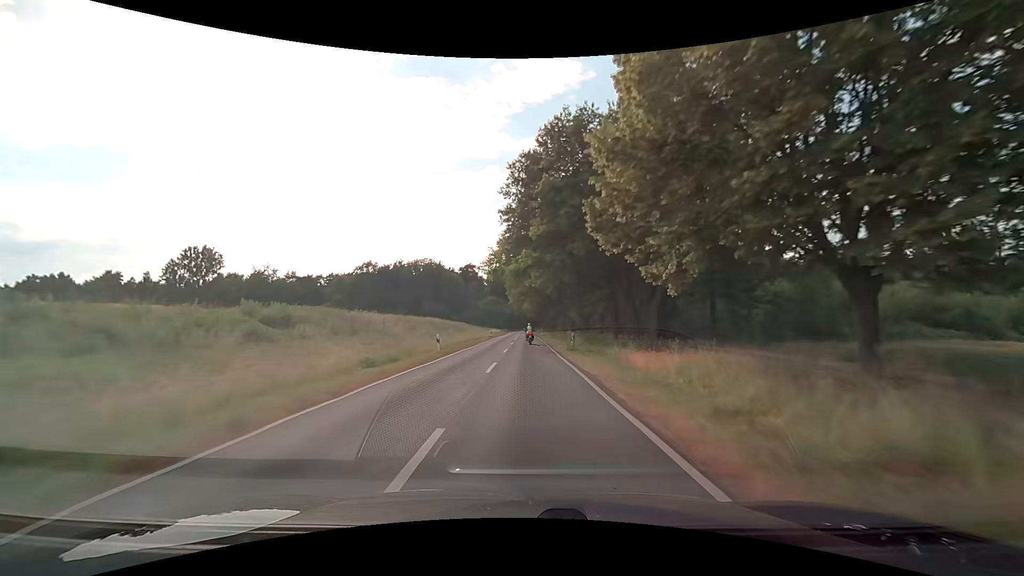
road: secondary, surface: asphalt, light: Day
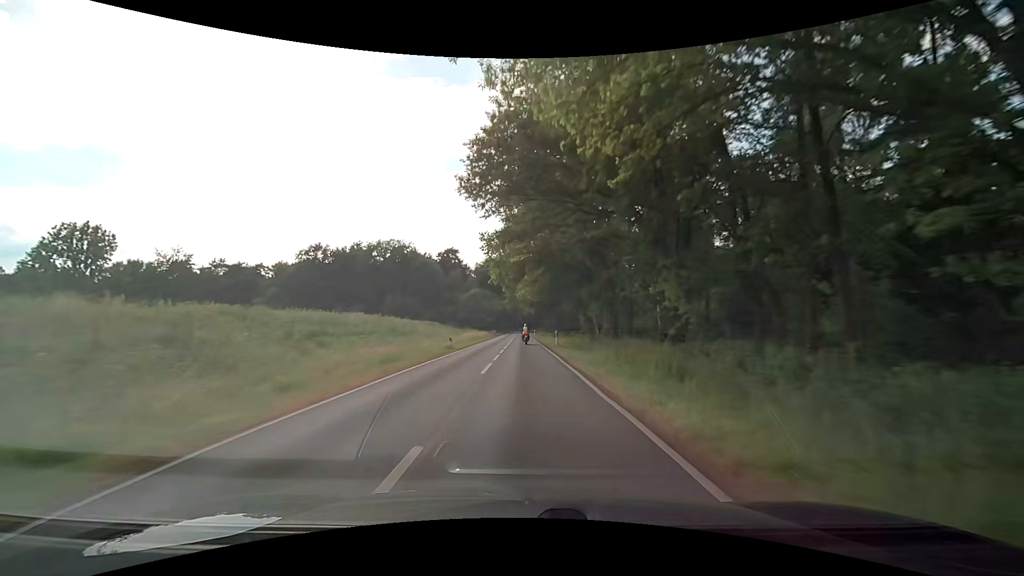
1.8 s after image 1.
(0.0, +37.1) m; 0°
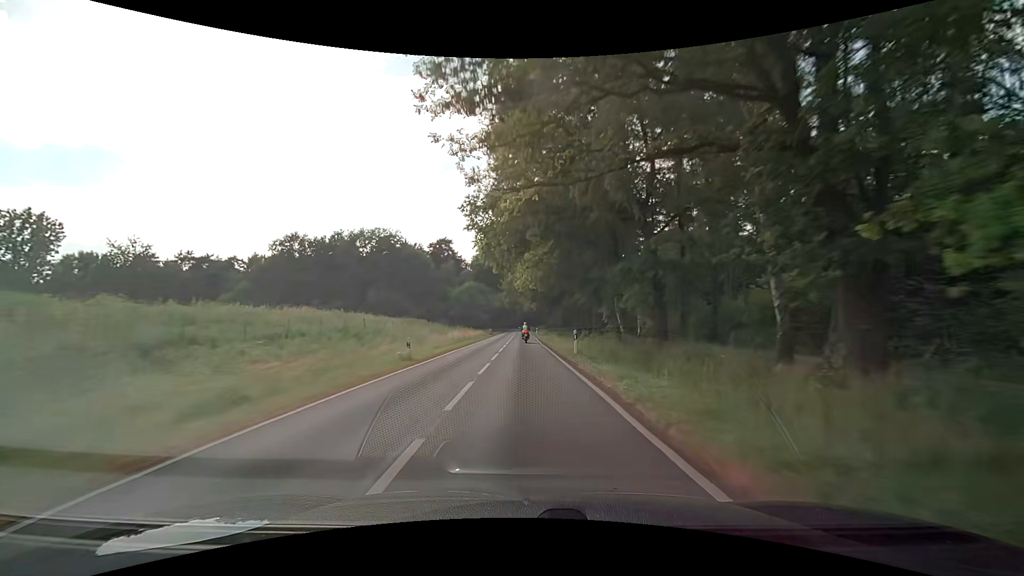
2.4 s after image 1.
(+0.1, +12.6) m; 0°
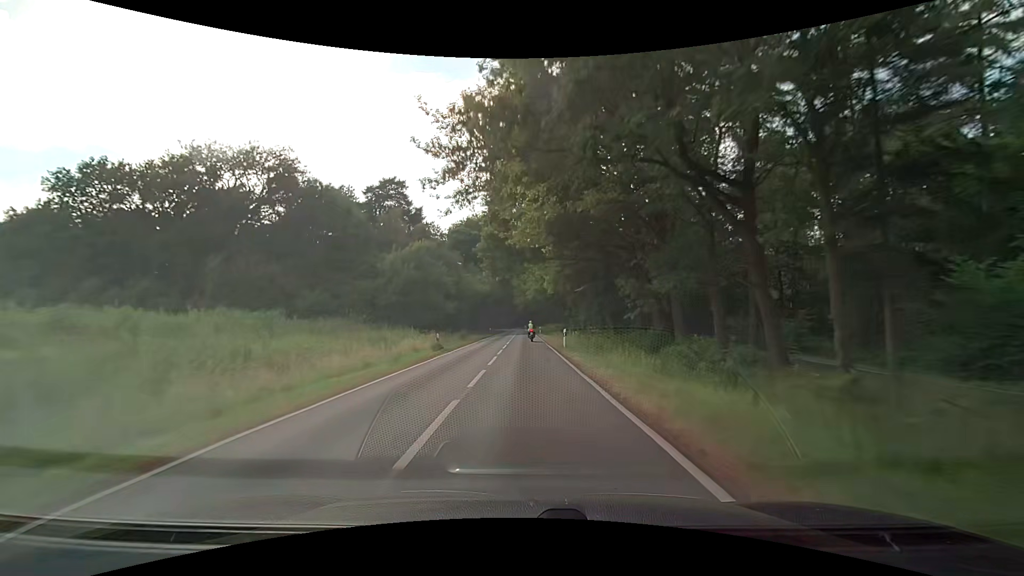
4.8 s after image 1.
(-0.5, +51.0) m; -1°
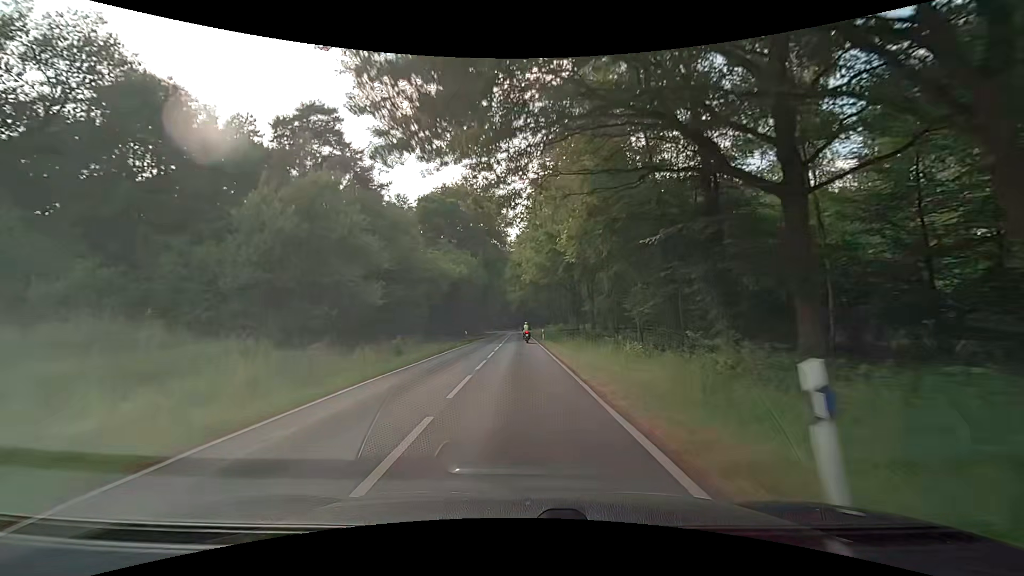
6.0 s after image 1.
(+0.2, +25.4) m; +1°
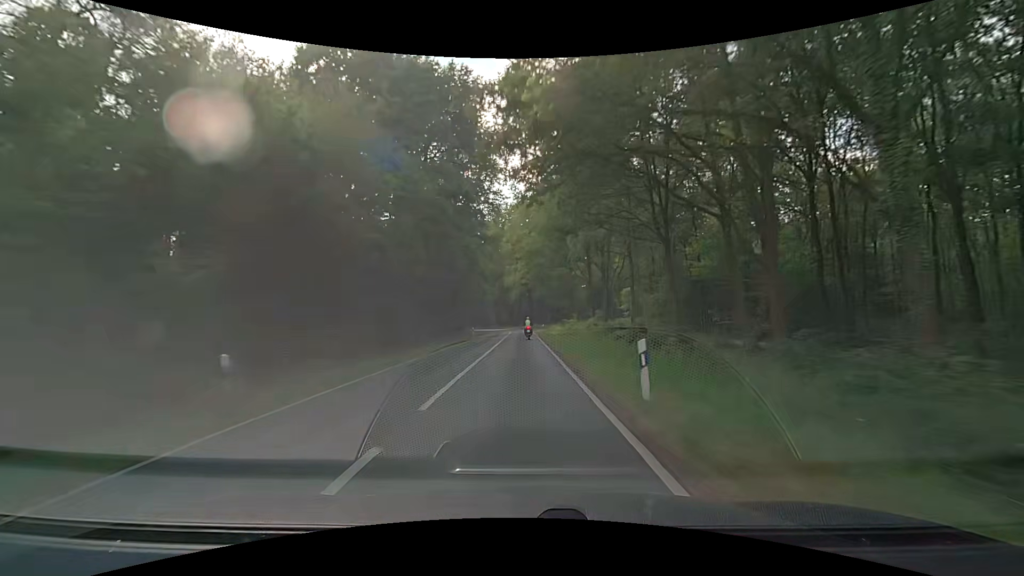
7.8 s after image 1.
(0.0, +38.1) m; 0°
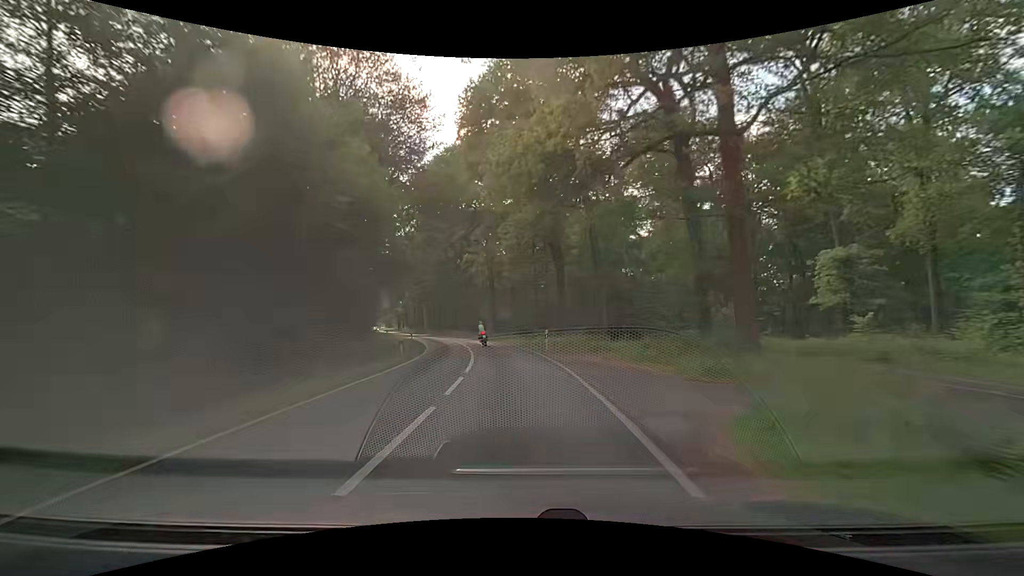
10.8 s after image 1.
(-0.6, +60.0) m; -2°
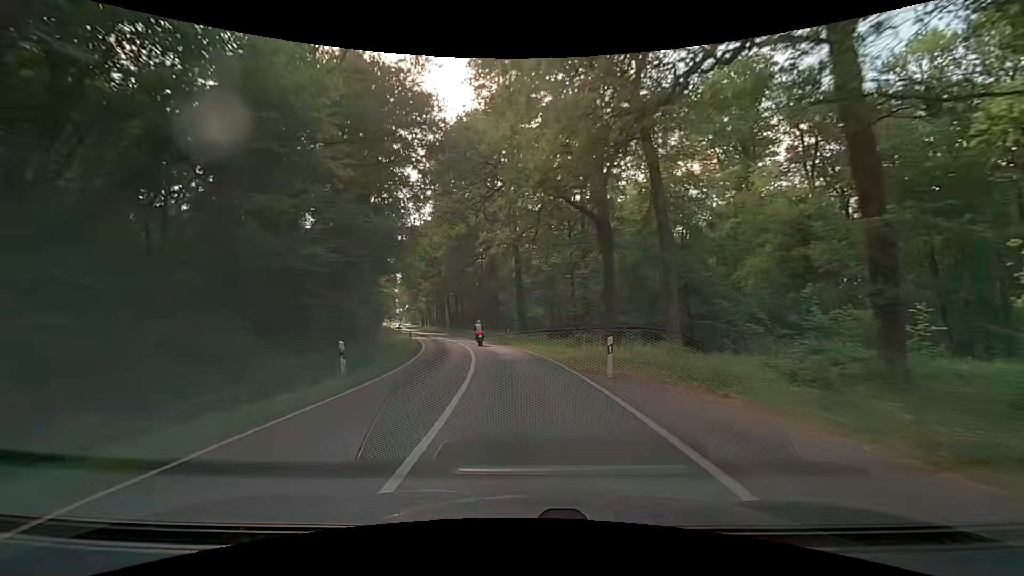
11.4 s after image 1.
(-0.1, +11.7) m; -3°
(0, +10) (-1, +20) (-2, +30) (-4, +40) (-6, +49) (-9, +59) (-11, +69) (-14, +79) (-17, +88) (-19, +98) m
